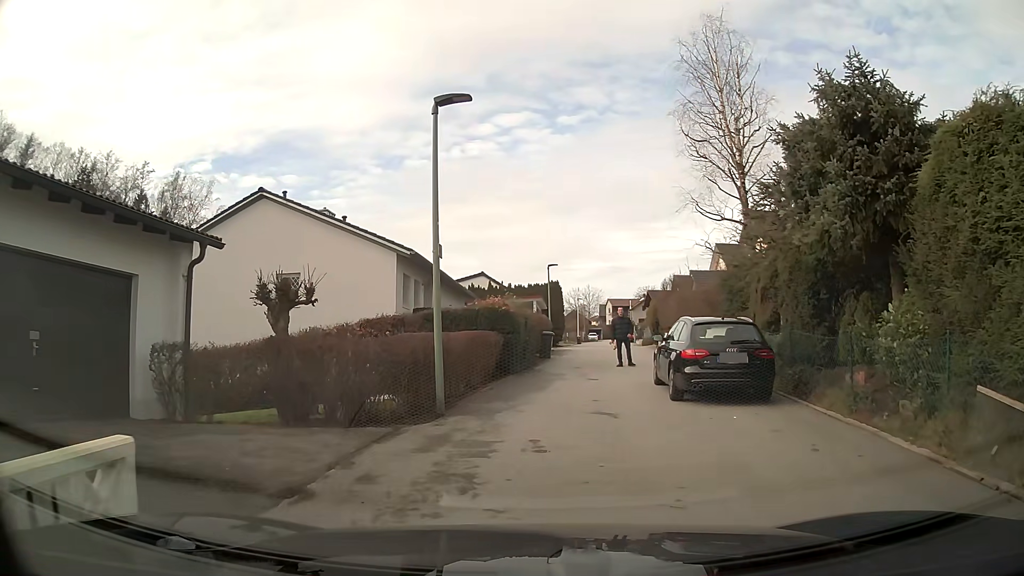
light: Day
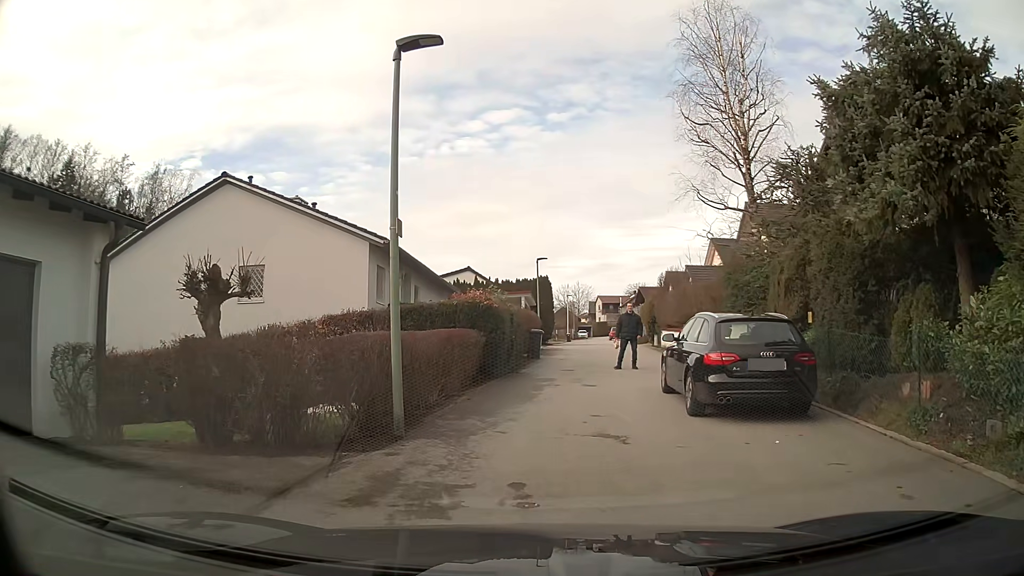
(0.0, +2.2) m; +1°
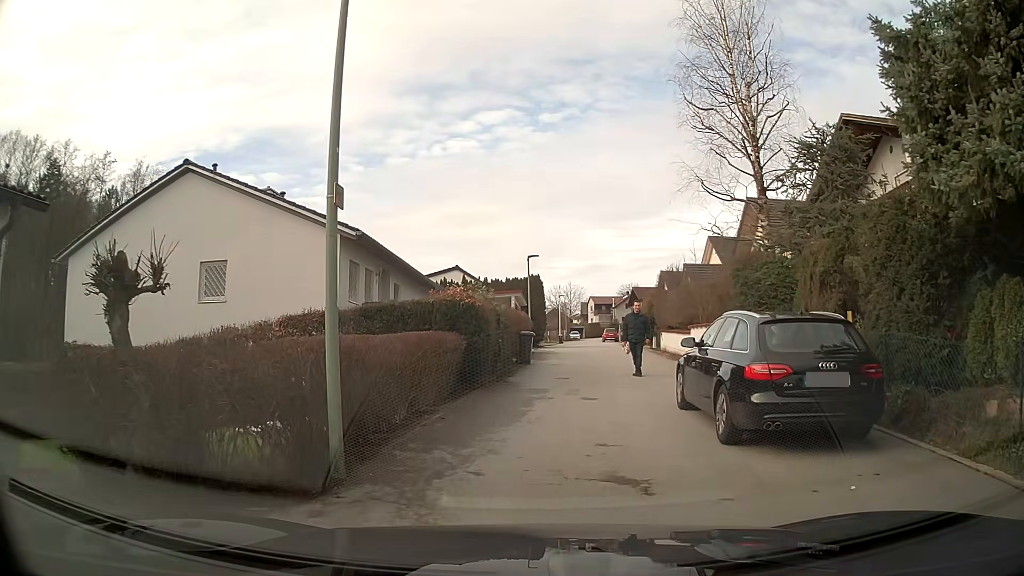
(0.0, +2.1) m; 0°
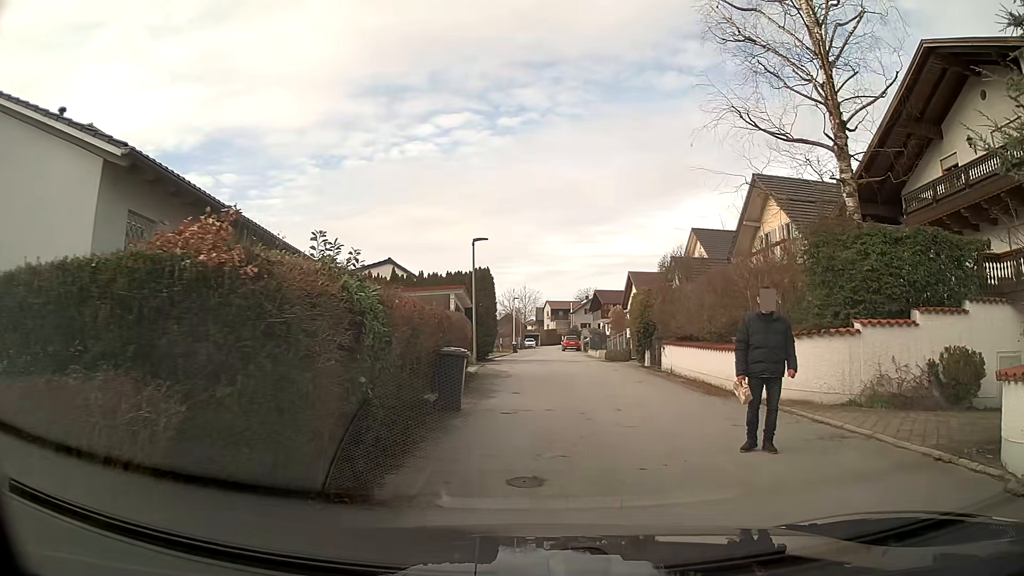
(+0.2, +9.4) m; +5°
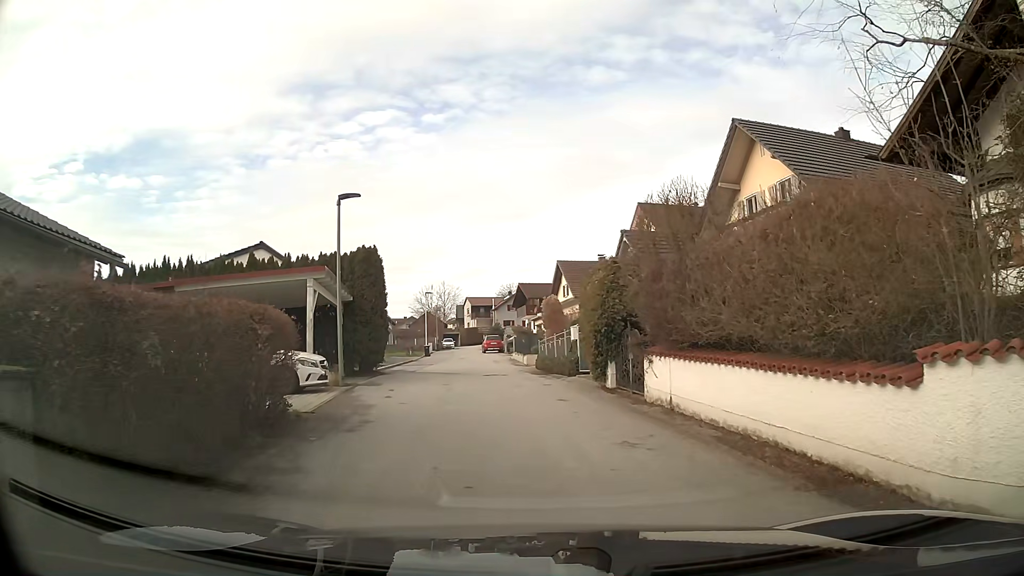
(+0.5, +9.2) m; +6°
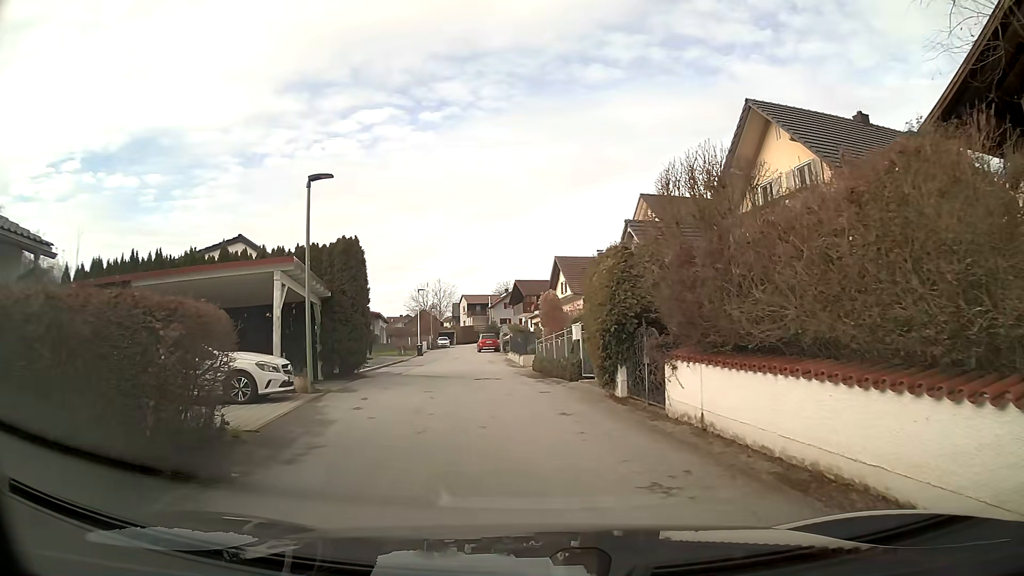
(0.0, +2.3) m; 0°
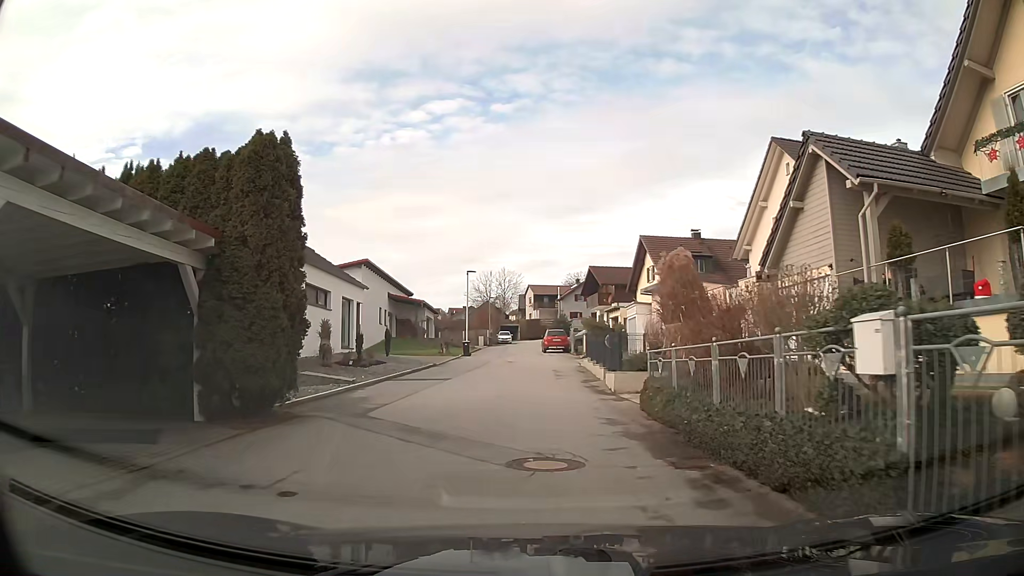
(-0.7, +12.3) m; -6°
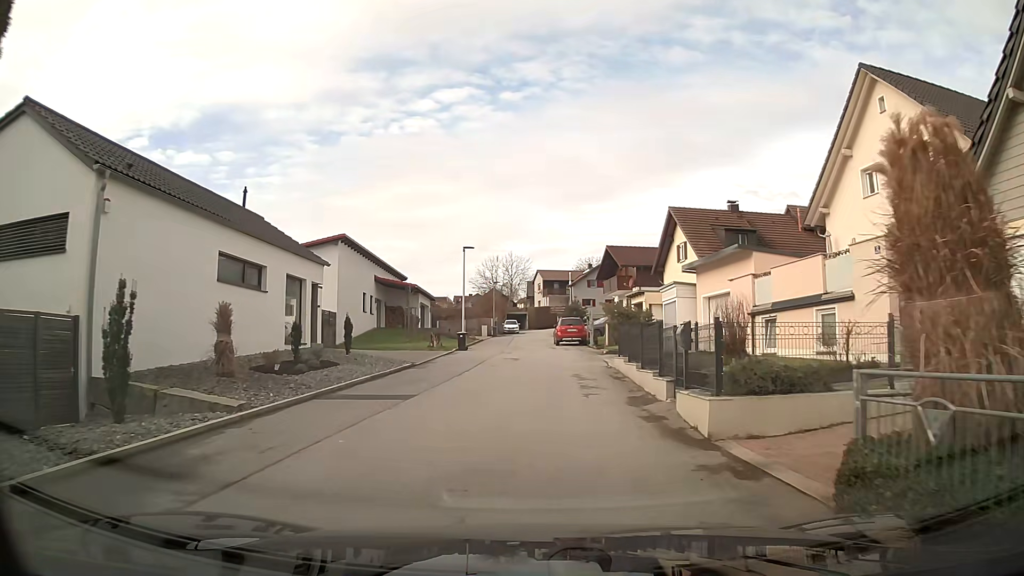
(0.0, +7.7) m; 0°
(0, +10) (0, +20) (-1, +30) (-1, +40) (-1, +50) (-1, +60) (0, +70) (+1, +80) (+8, +87) (+17, +89) m
